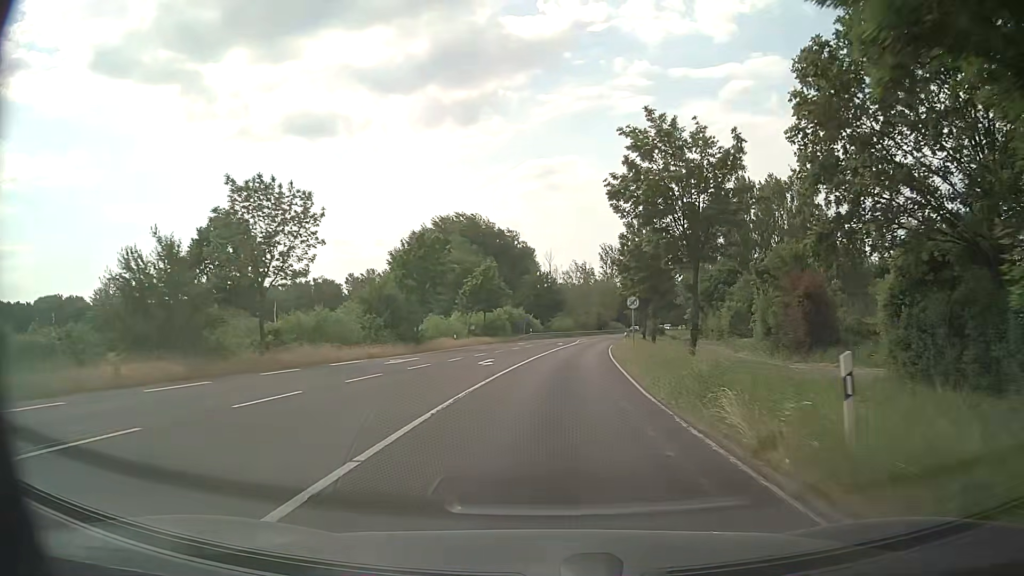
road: primary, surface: asphalt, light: Day
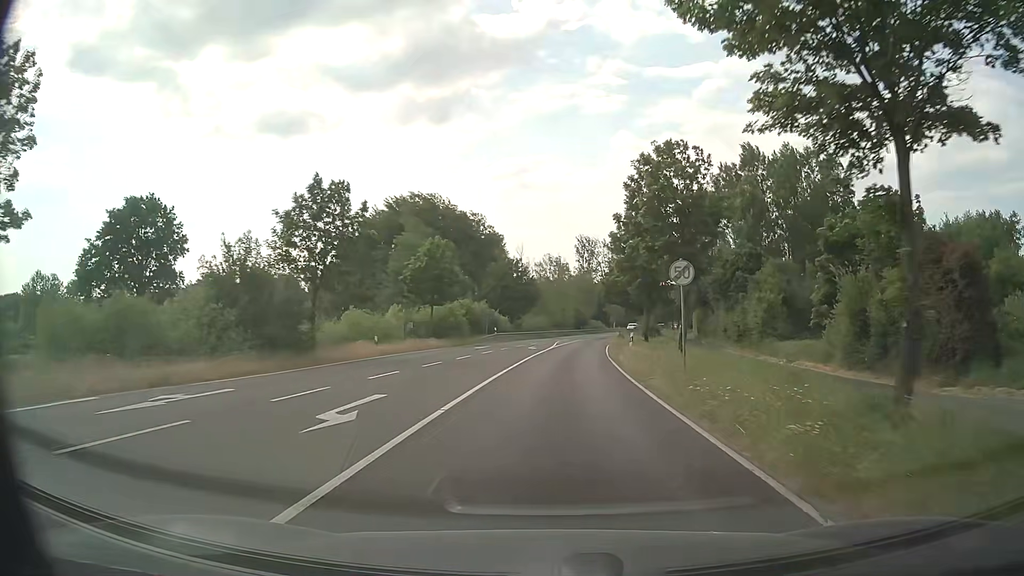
(+0.3, +17.0) m; +2°
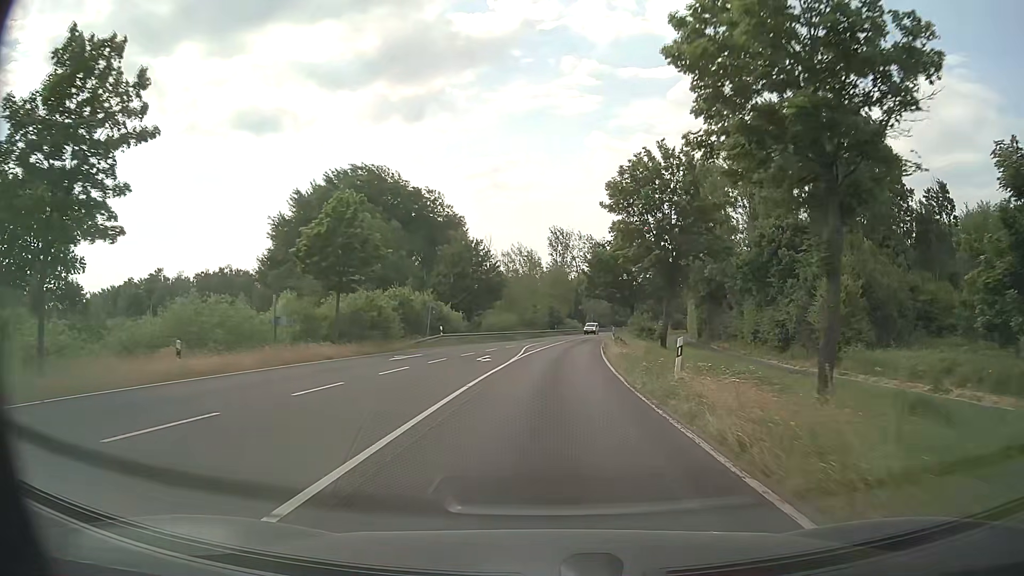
(+0.5, +17.3) m; +2°
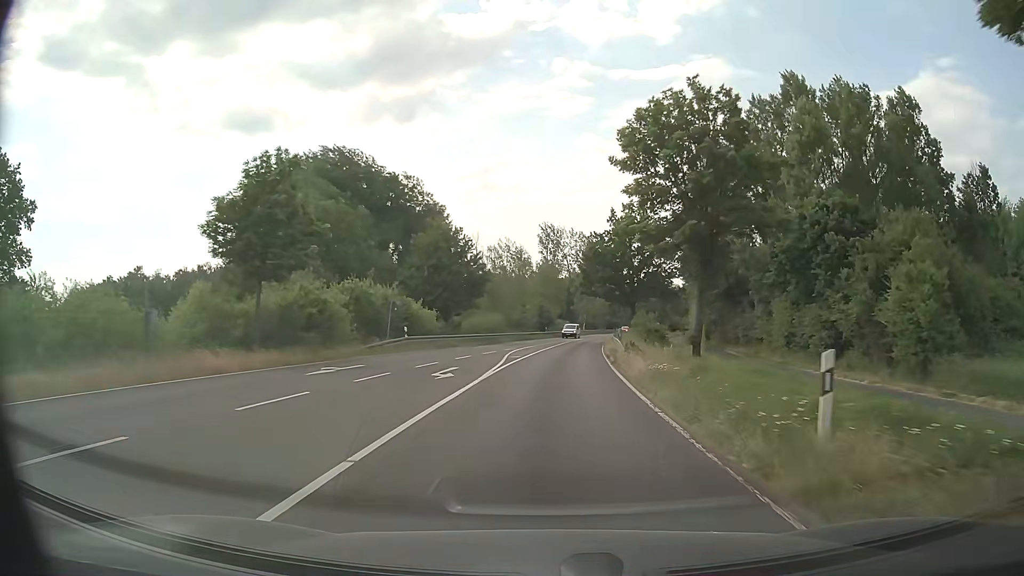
(+0.1, +8.7) m; +1°
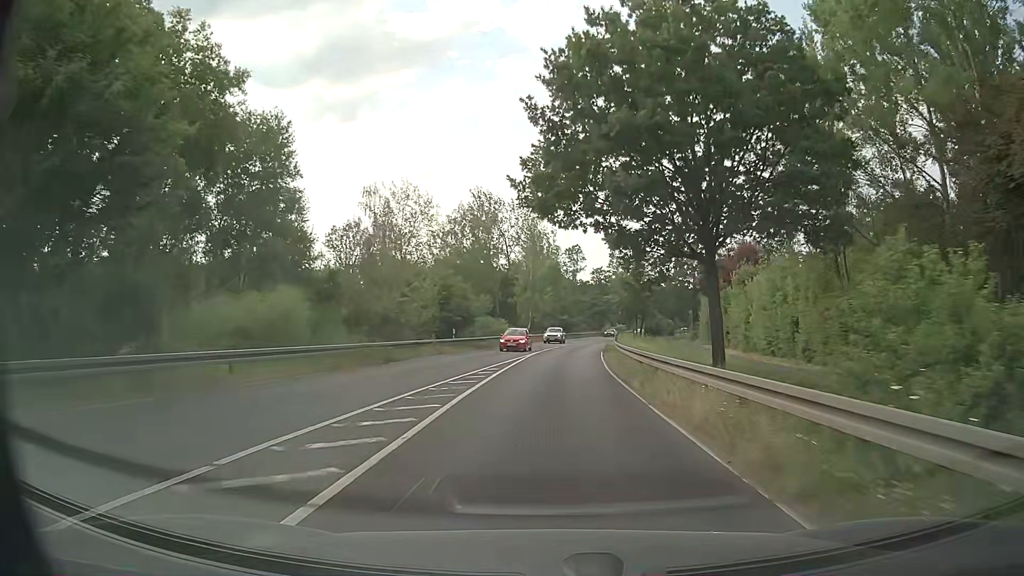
(+1.9, +44.7) m; +5°
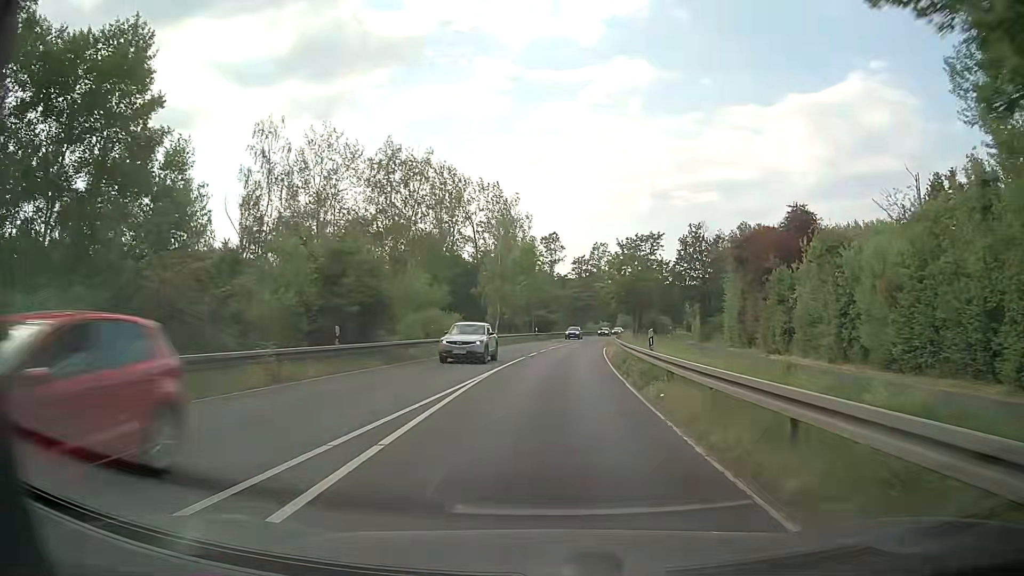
(+0.3, +18.9) m; +1°
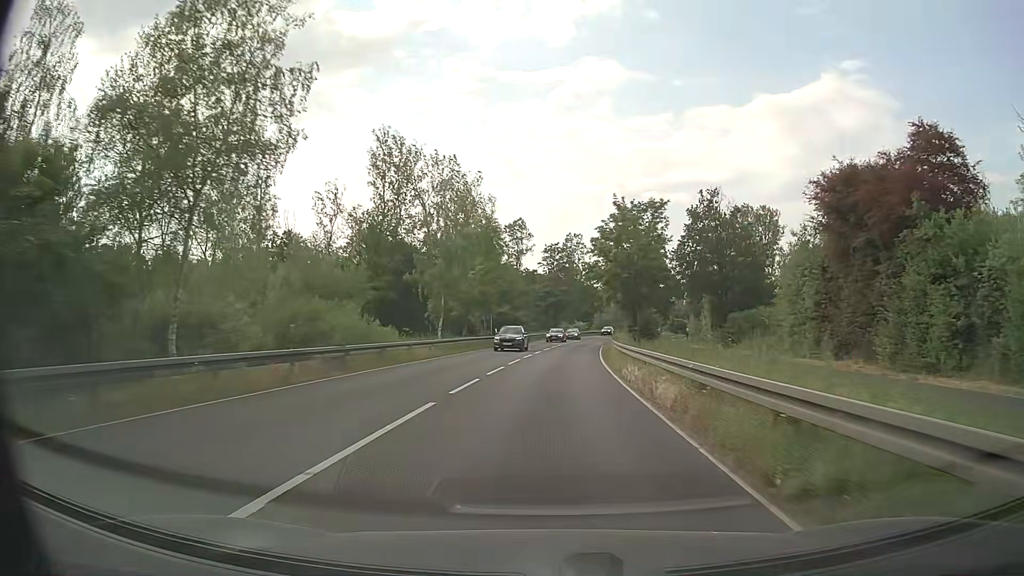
(+0.6, +19.7) m; +4°
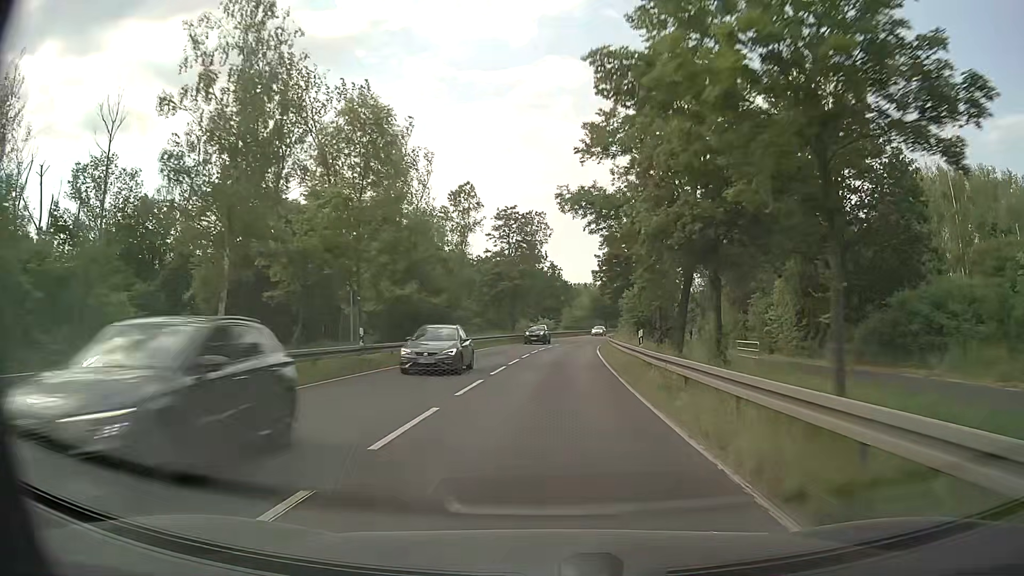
(+0.6, +30.8) m; +3°
(0, +10) (0, +20) (+1, +30) (+2, +40) (+2, +50) (+4, +60) (+5, +70) (+6, +80) (+8, +89) (+11, +99) m
